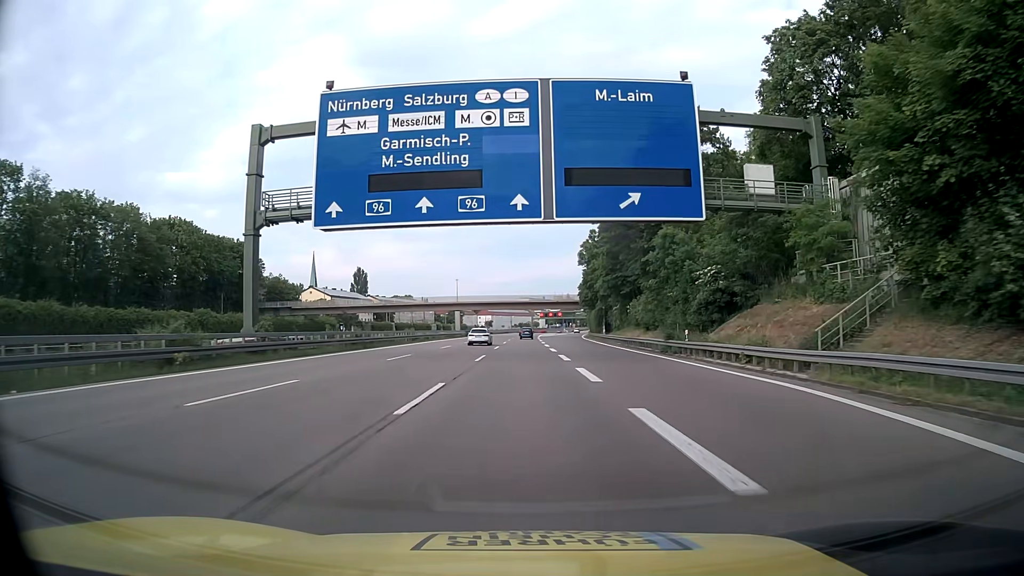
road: motorway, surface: asphalt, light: Day
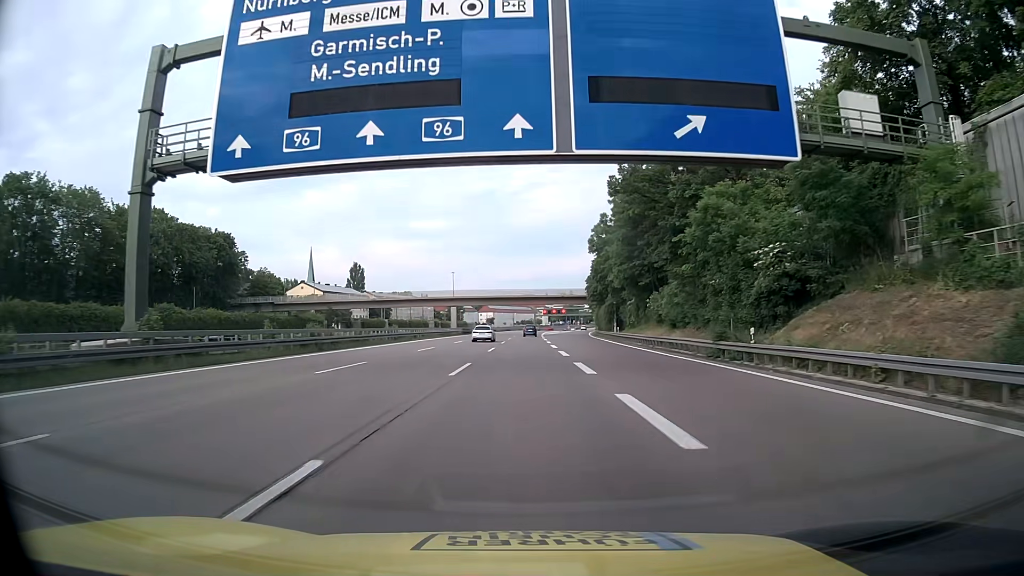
(0.0, +10.3) m; 0°
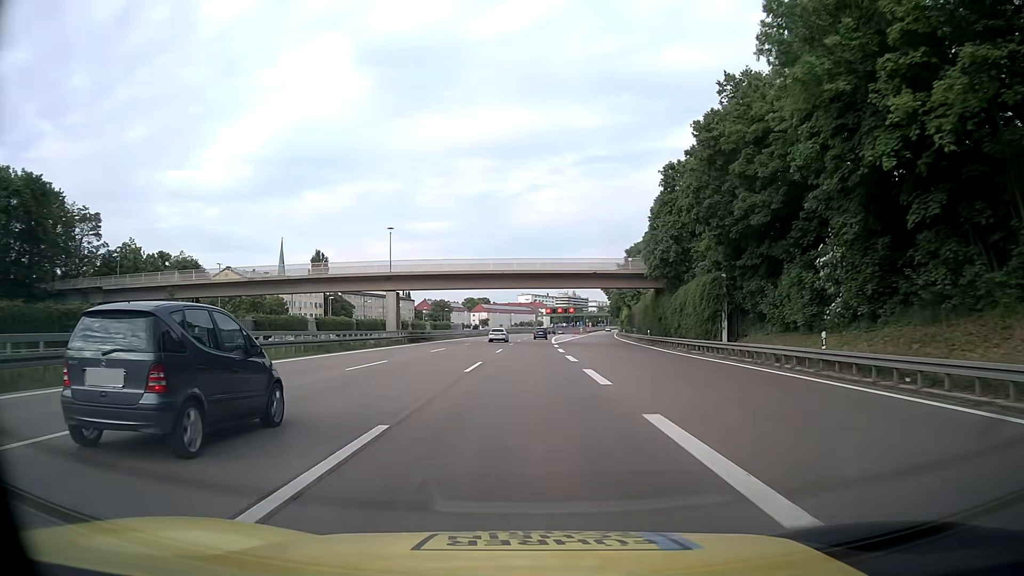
(-0.2, +51.3) m; 0°
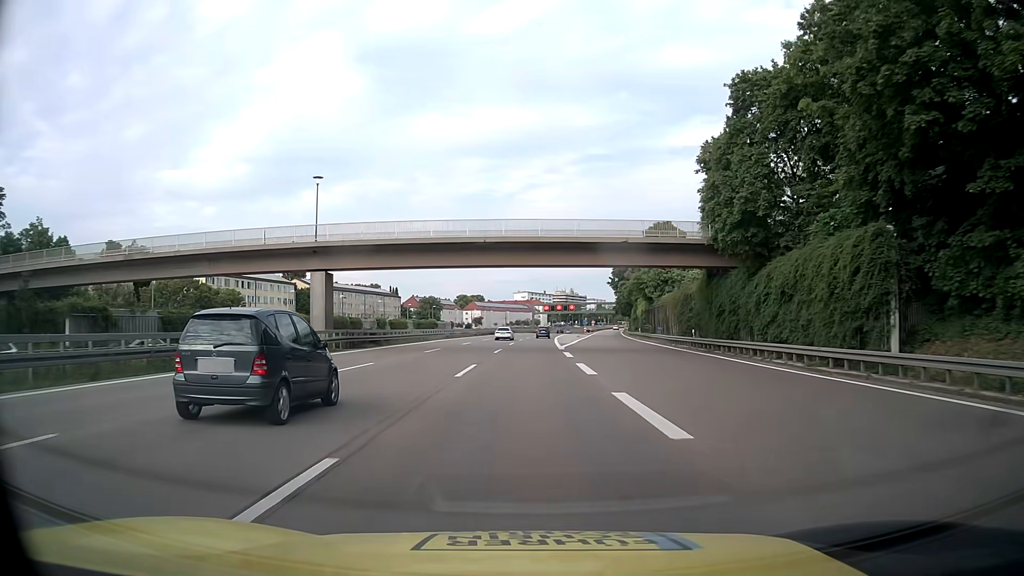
(0.0, +20.5) m; 0°
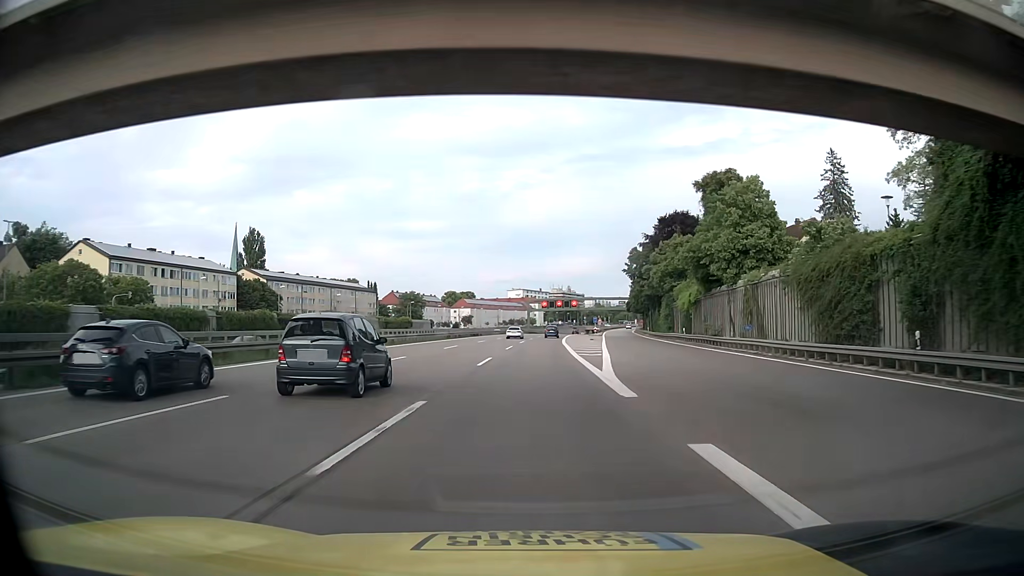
(+0.1, +30.7) m; 0°
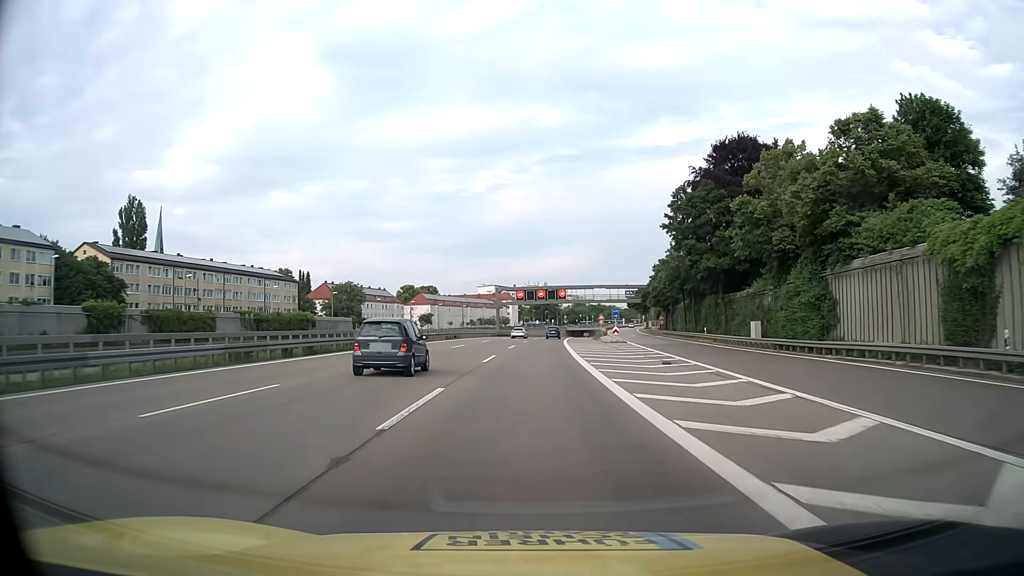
(+0.8, +51.0) m; +2°
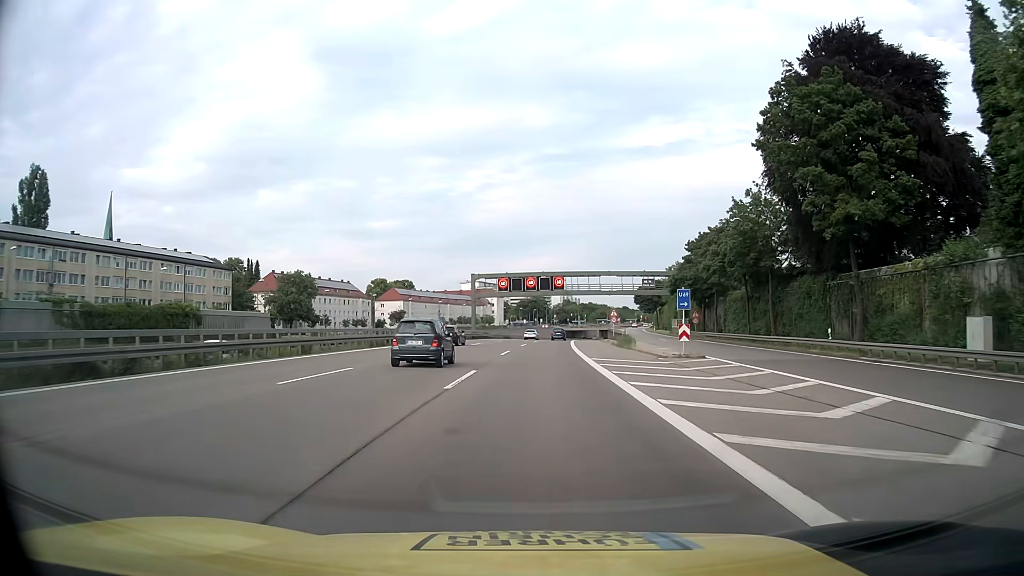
(+0.1, +30.3) m; +1°
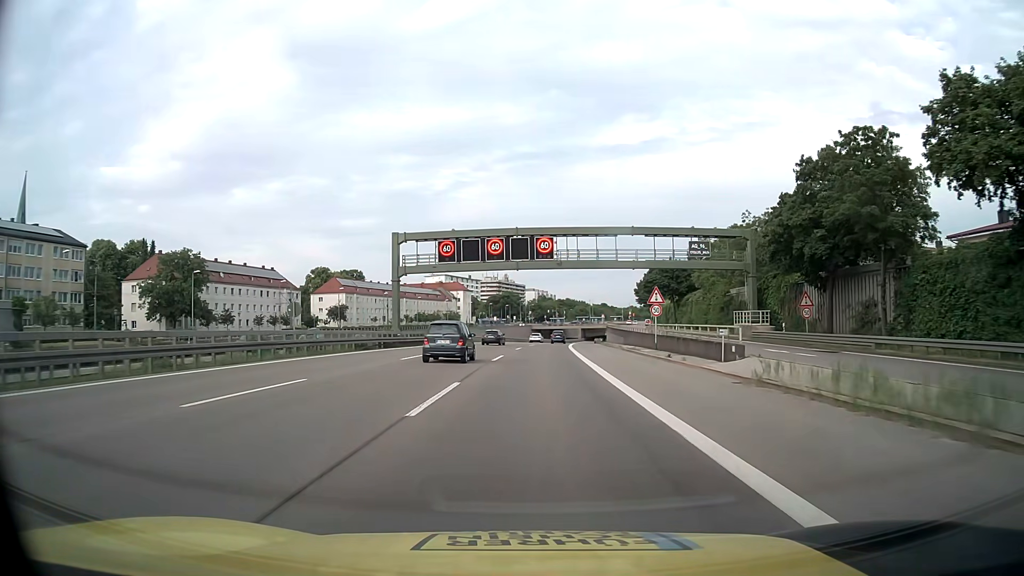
(+0.9, +40.3) m; +3°
(0, +10) (0, +20) (0, +30) (0, +40) (+1, +50) (+1, +60) (+2, +70) (+2, +80) (+3, +90) (+4, +100) m
